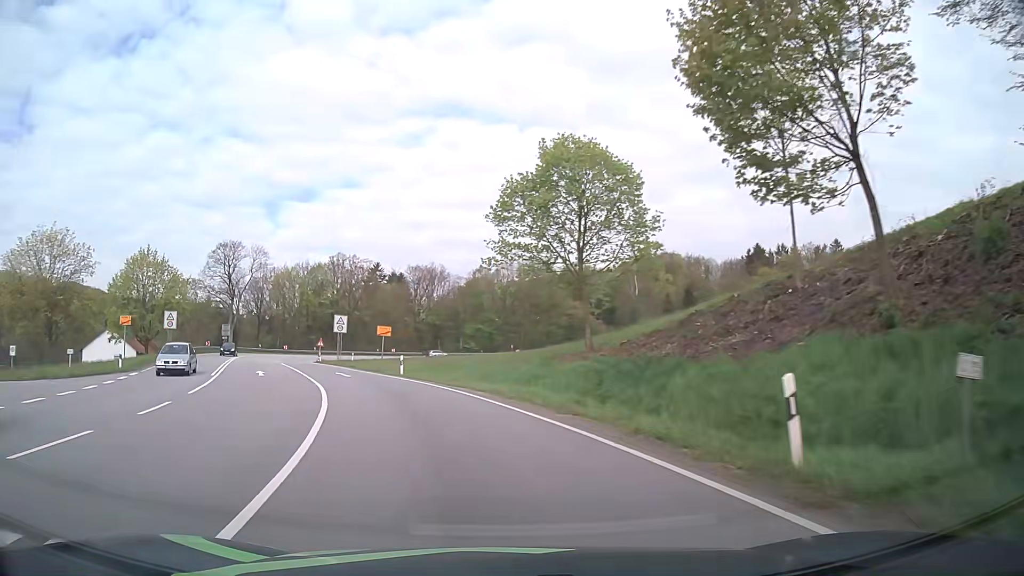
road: primary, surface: asphalt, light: Day
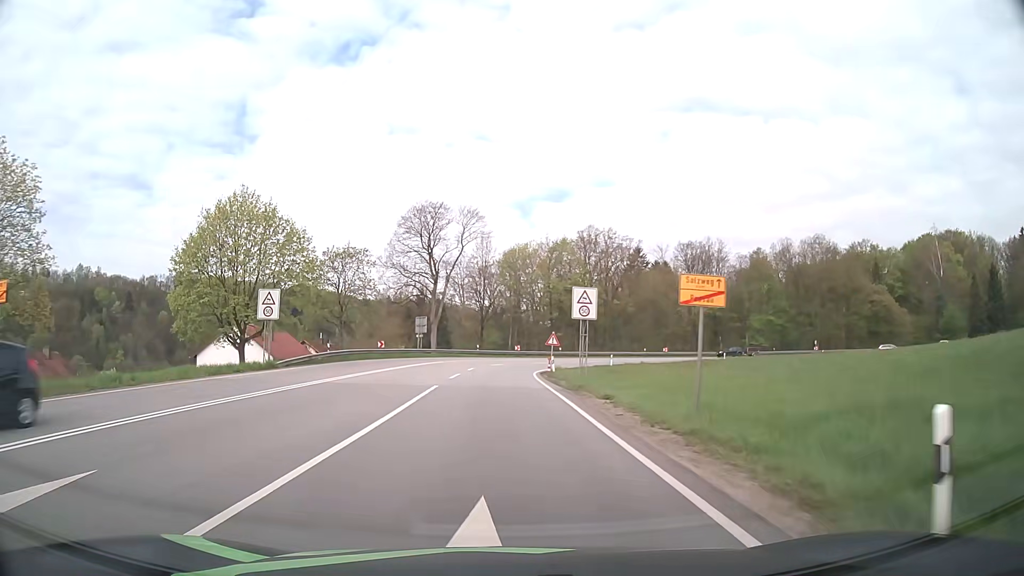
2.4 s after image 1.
(-6.0, +29.7) m; -22°
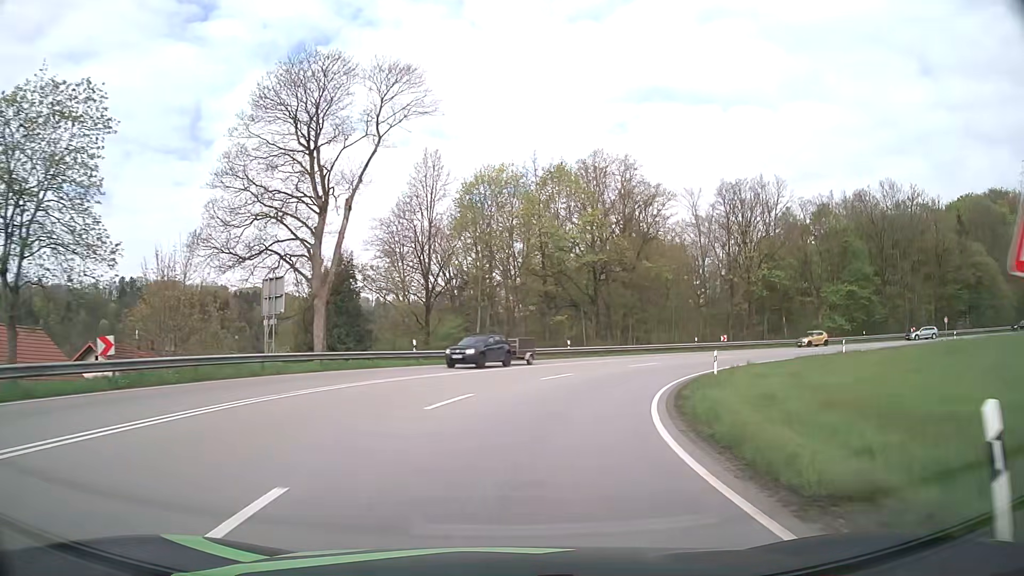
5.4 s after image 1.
(-0.7, +38.4) m; +3°
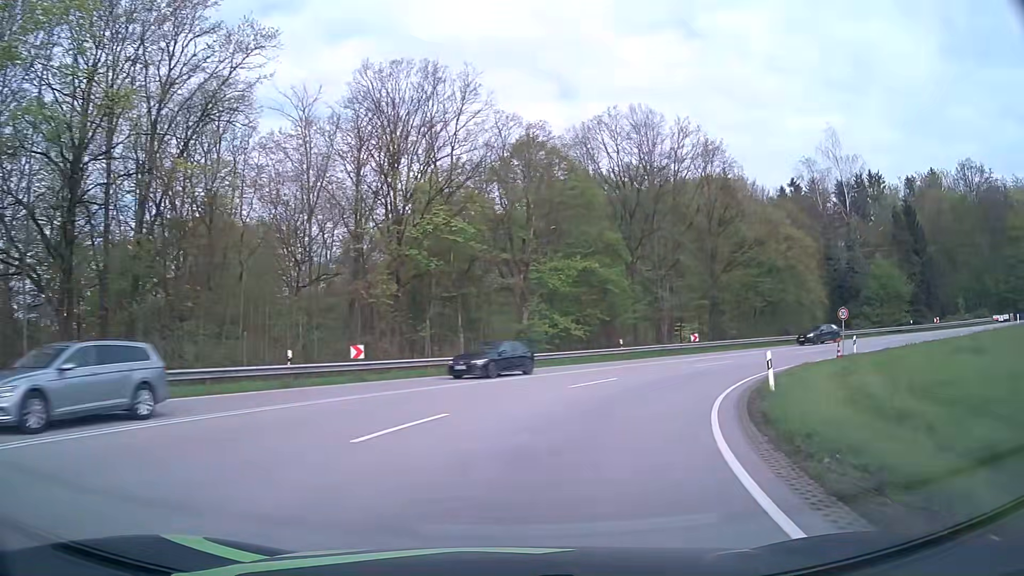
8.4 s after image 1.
(+9.5, +36.3) m; +34°
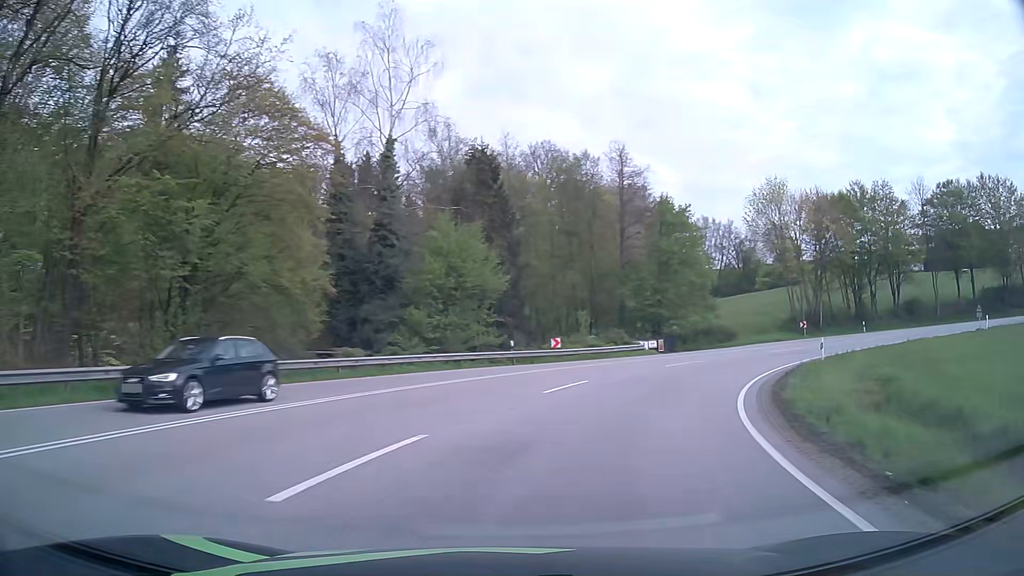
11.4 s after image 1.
(+13.6, +33.0) m; +46°
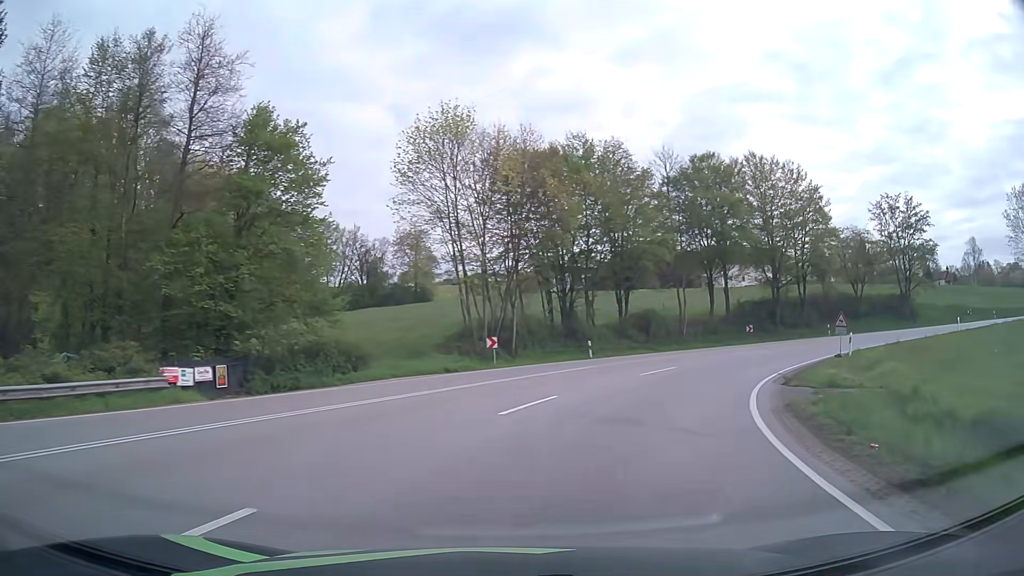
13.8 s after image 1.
(+7.2, +24.7) m; +33°
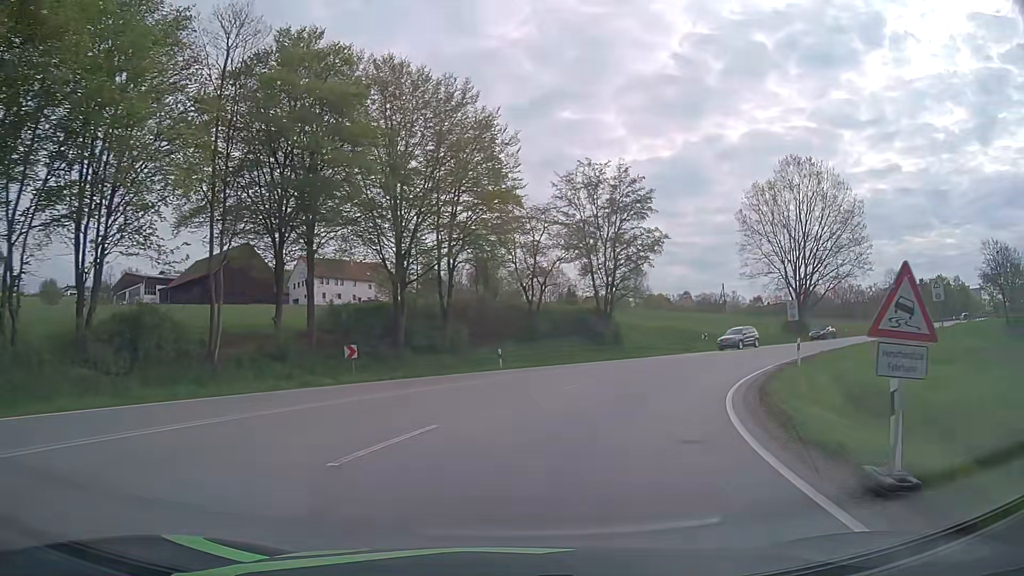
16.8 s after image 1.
(+8.3, +25.6) m; +35°
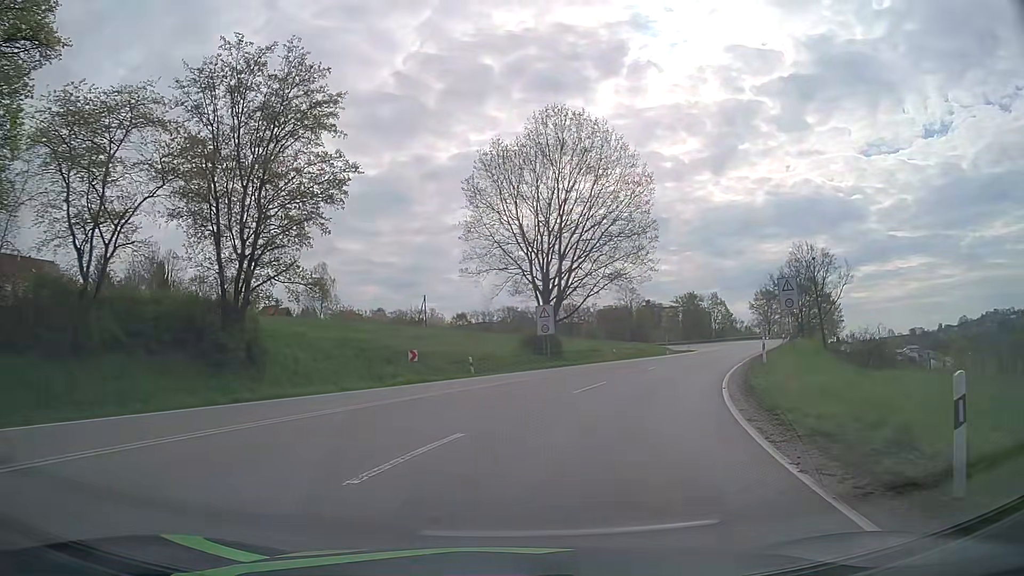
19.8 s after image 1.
(+5.1, +22.3) m; +26°
